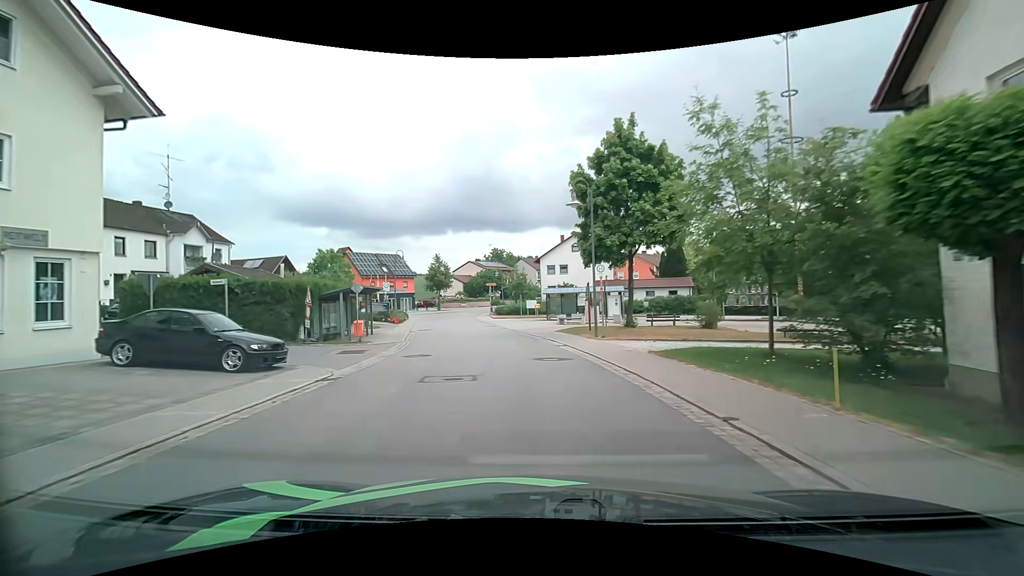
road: secondary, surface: asphalt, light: Day
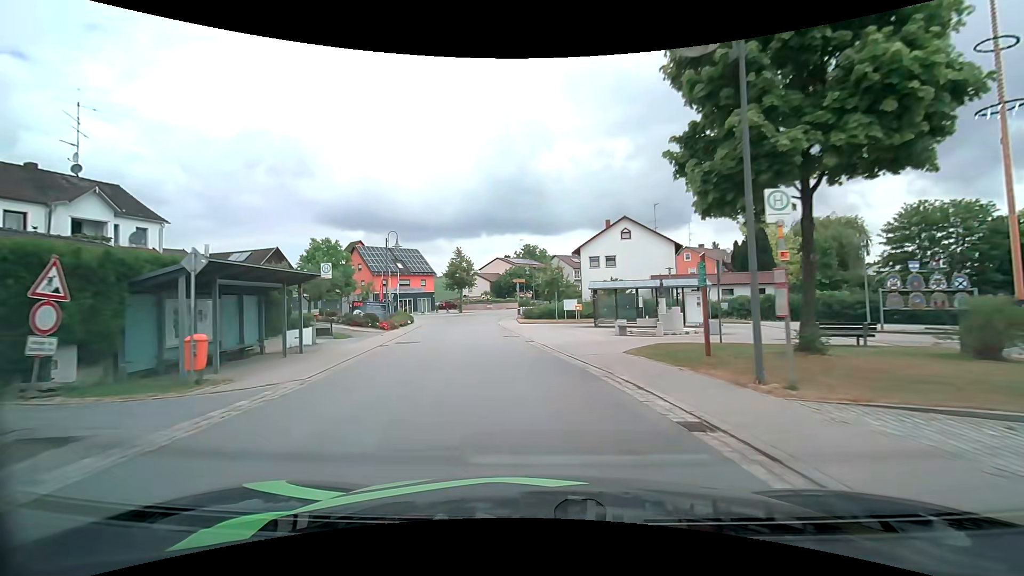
(-0.6, +13.2) m; -4°
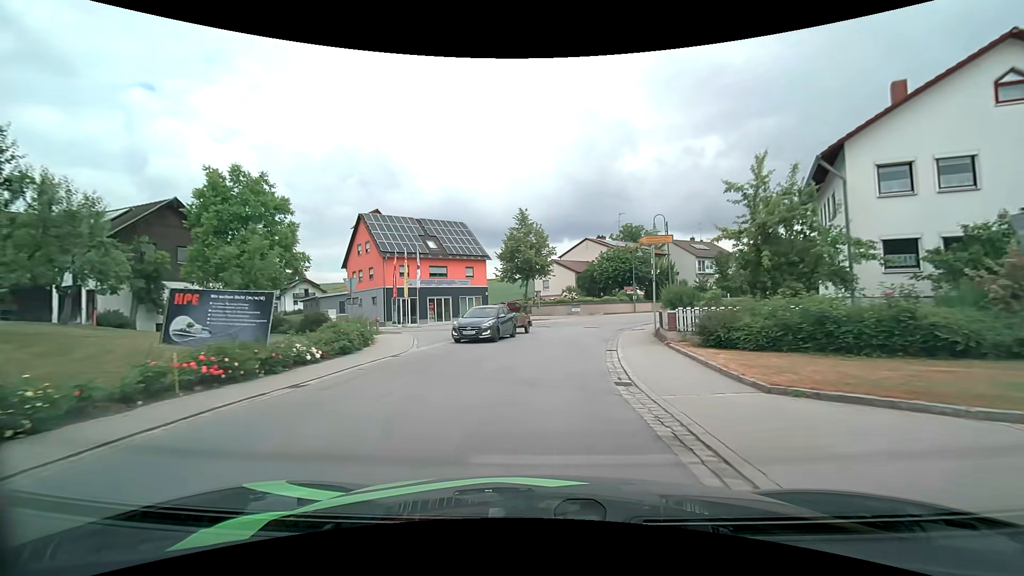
(-3.6, +32.6) m; -10°
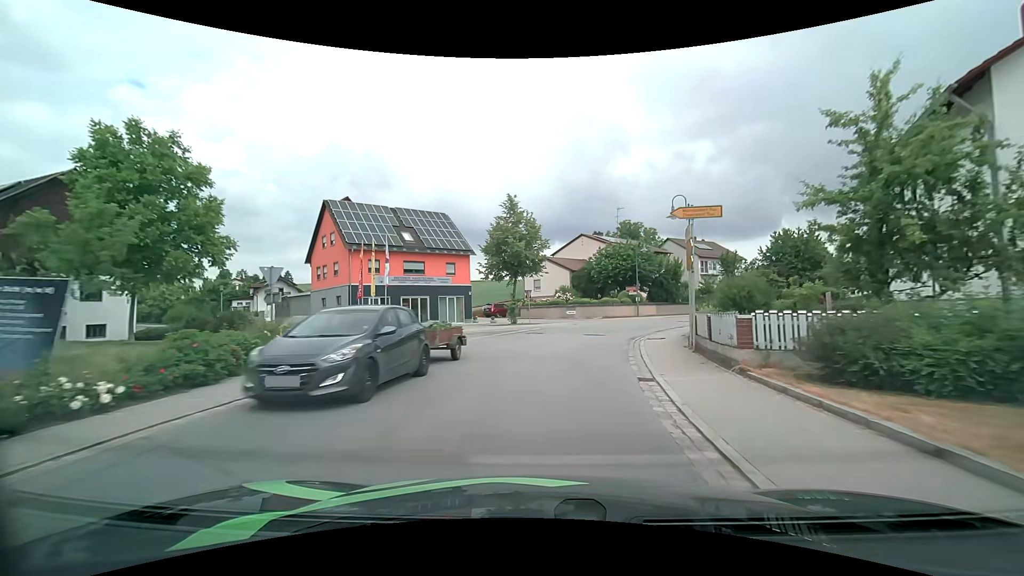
(0.0, +6.4) m; +1°
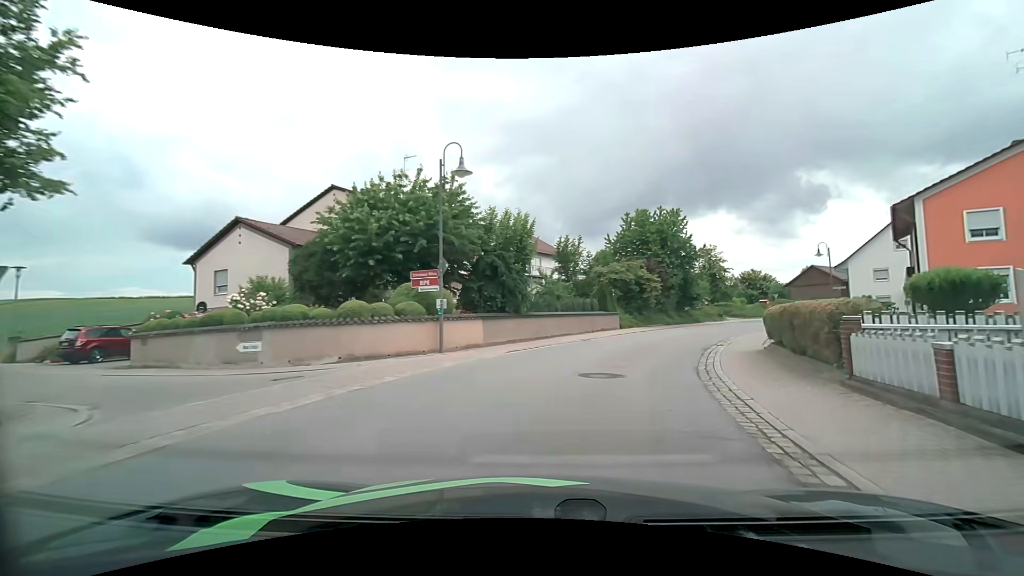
(+4.7, +29.1) m; +23°
